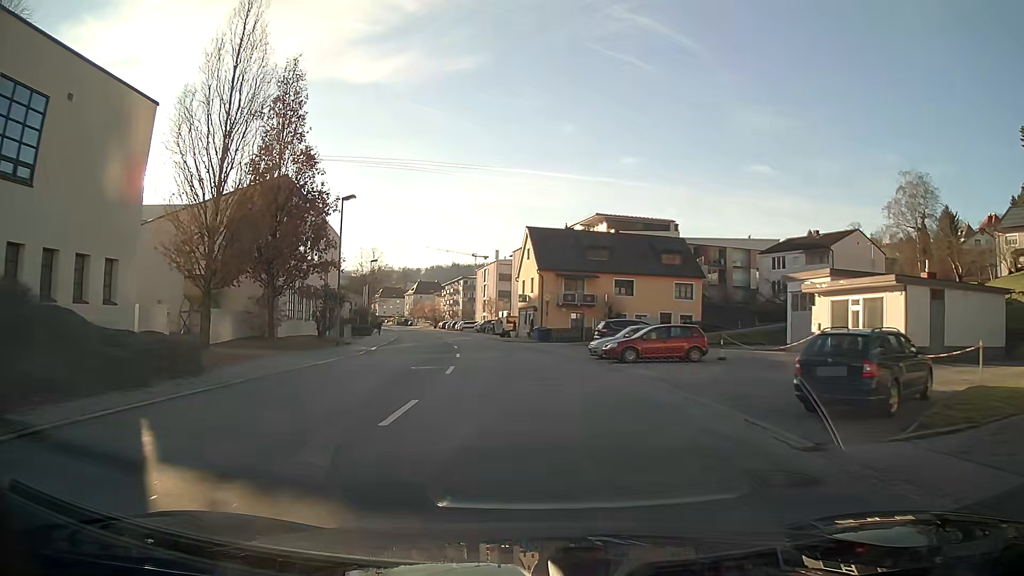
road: tertiary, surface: asphalt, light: Day
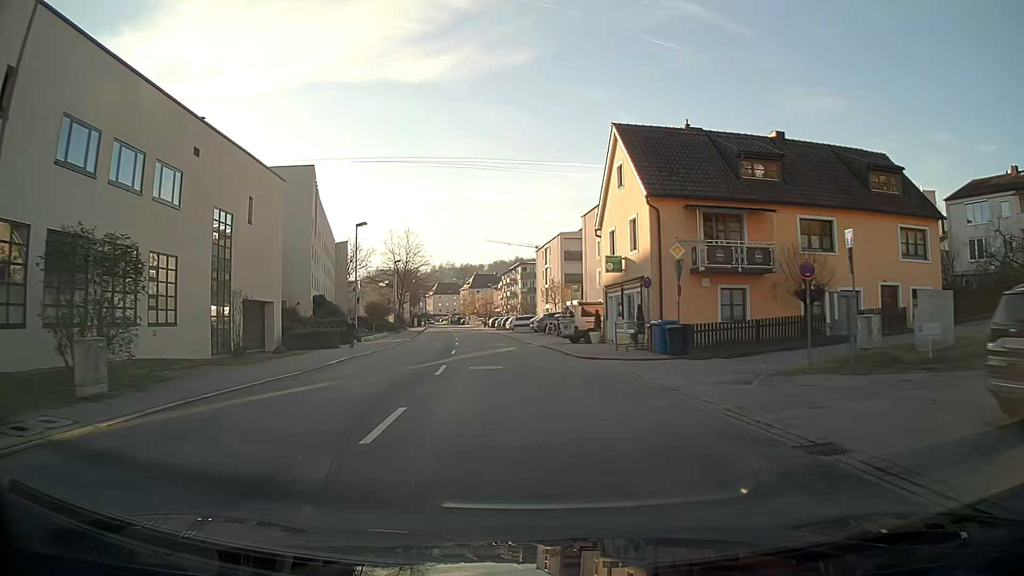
(-1.5, +29.2) m; -6°
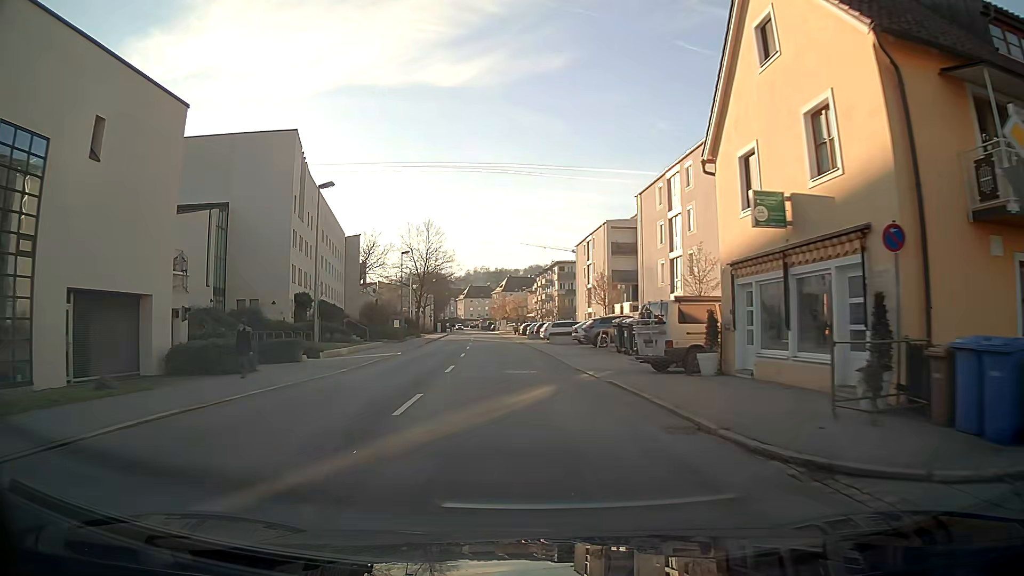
(-0.4, +15.5) m; -3°
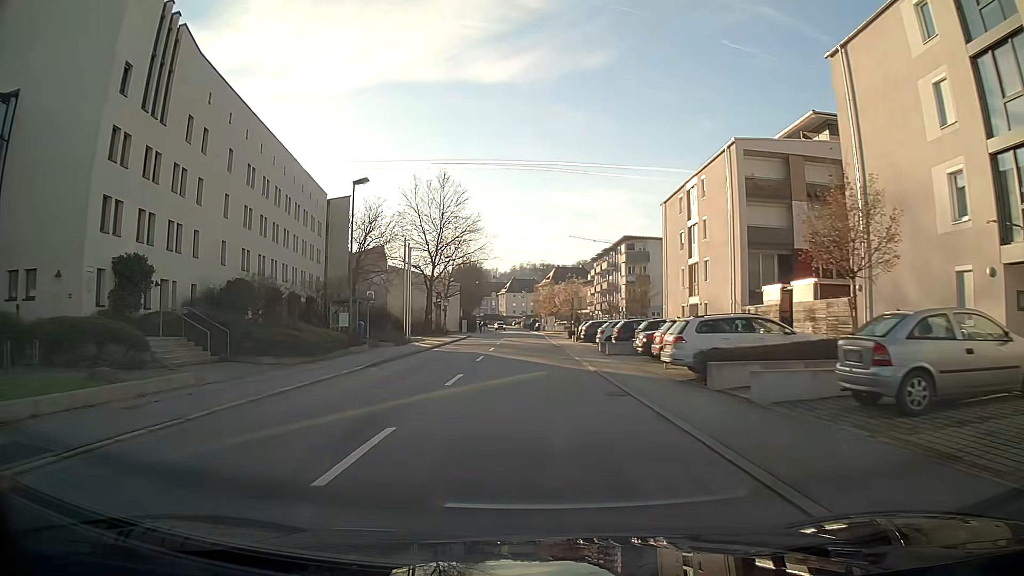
(-1.2, +31.8) m; -3°
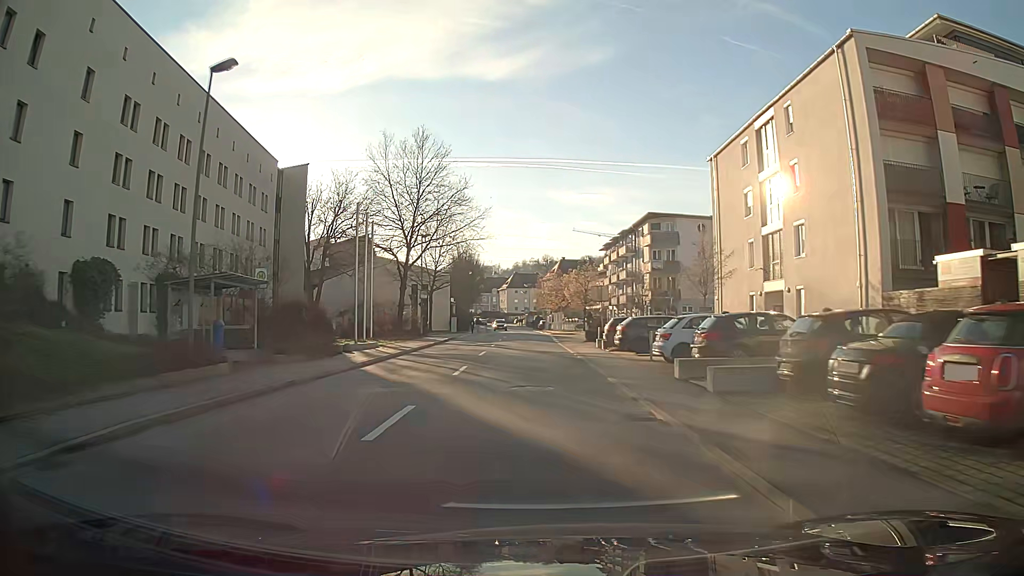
(0.0, +16.1) m; 0°
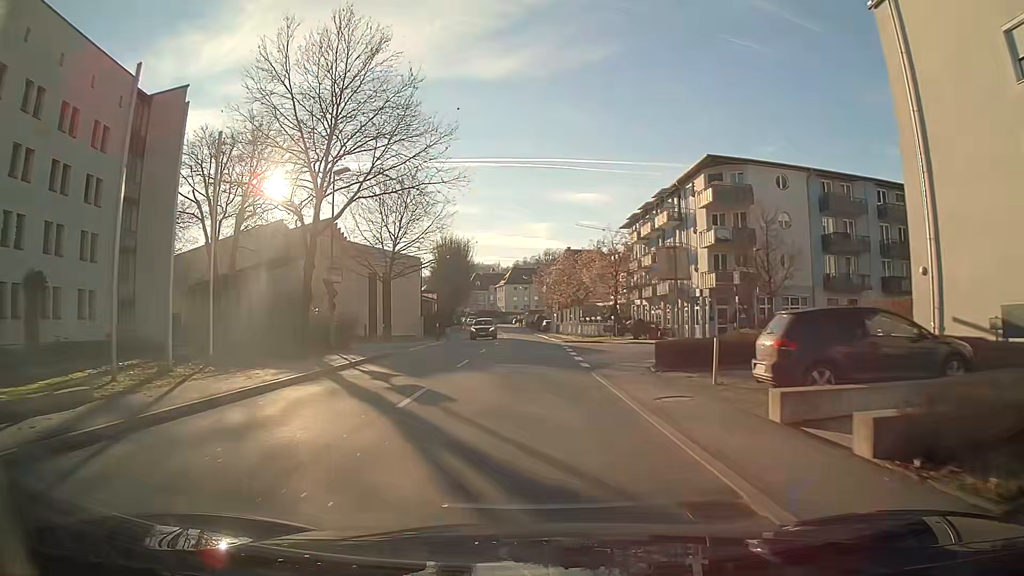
(-0.1, +24.1) m; 0°
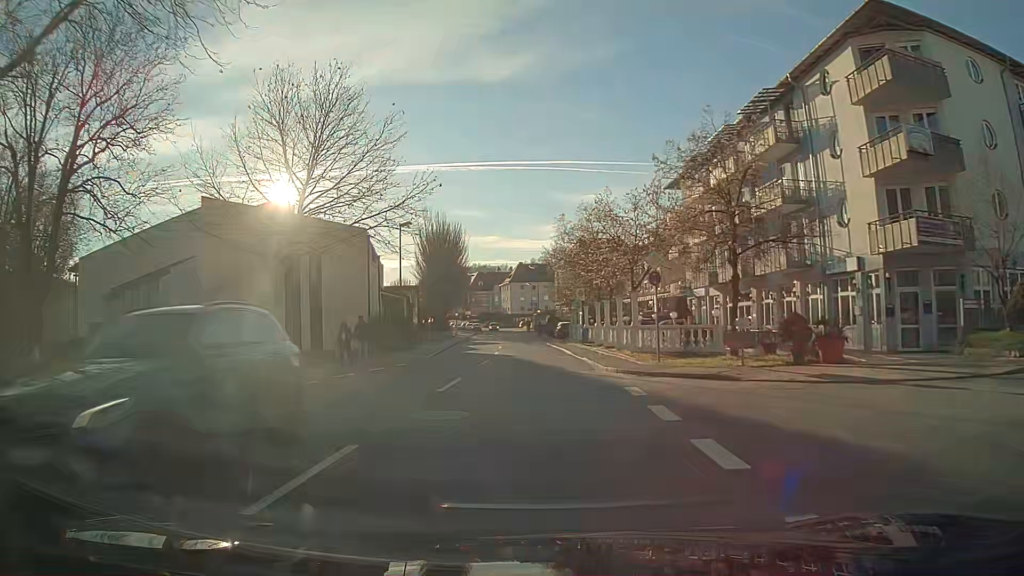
(-0.1, +24.0) m; -1°
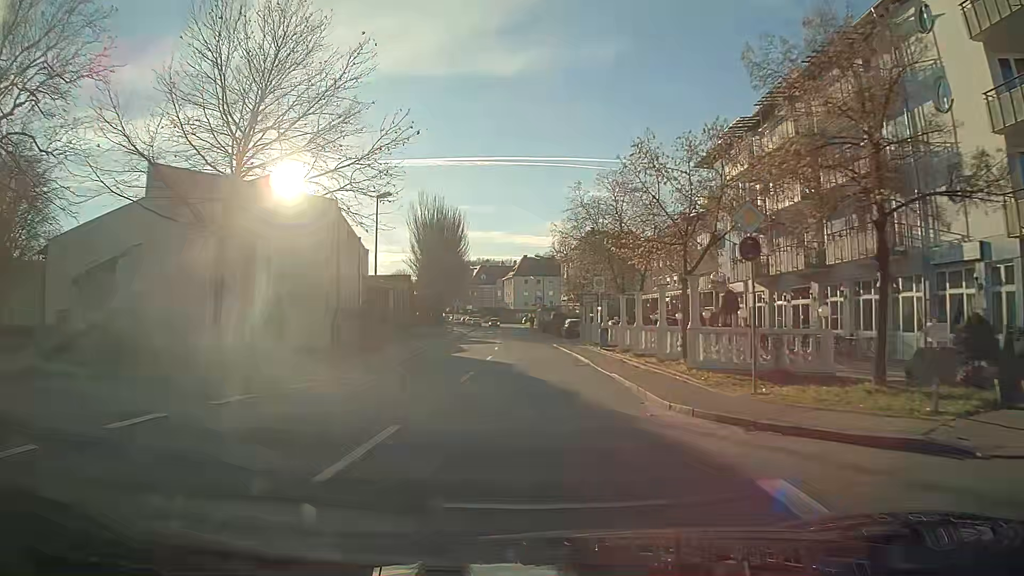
(0.0, +7.9) m; -1°
(0, +10) (0, +20) (0, +30) (-1, +40) (-1, +50) (-1, +60) (-2, +70) (-2, +80) (-3, +90) (-3, +100) m
